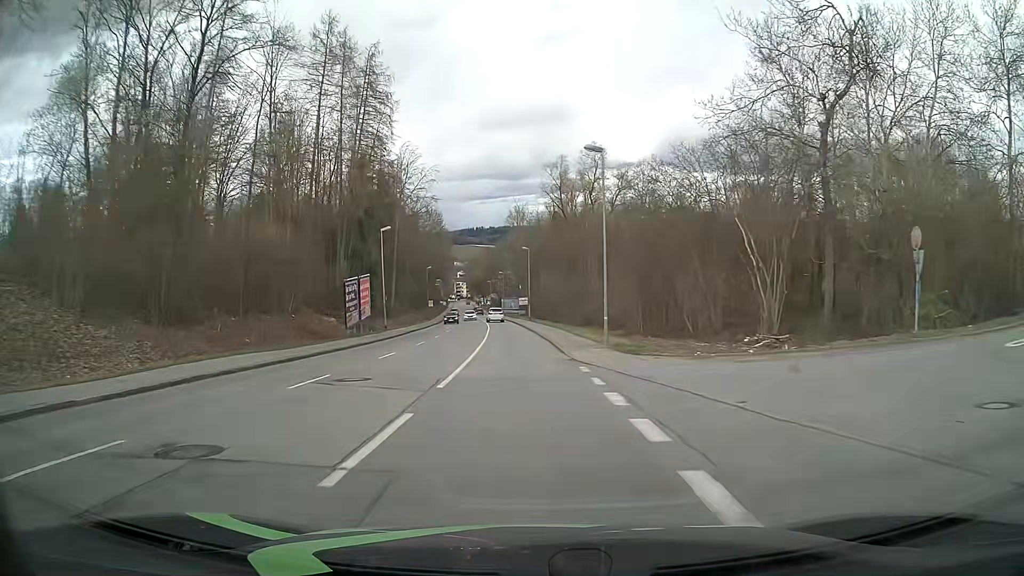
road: tertiary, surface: asphalt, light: Day
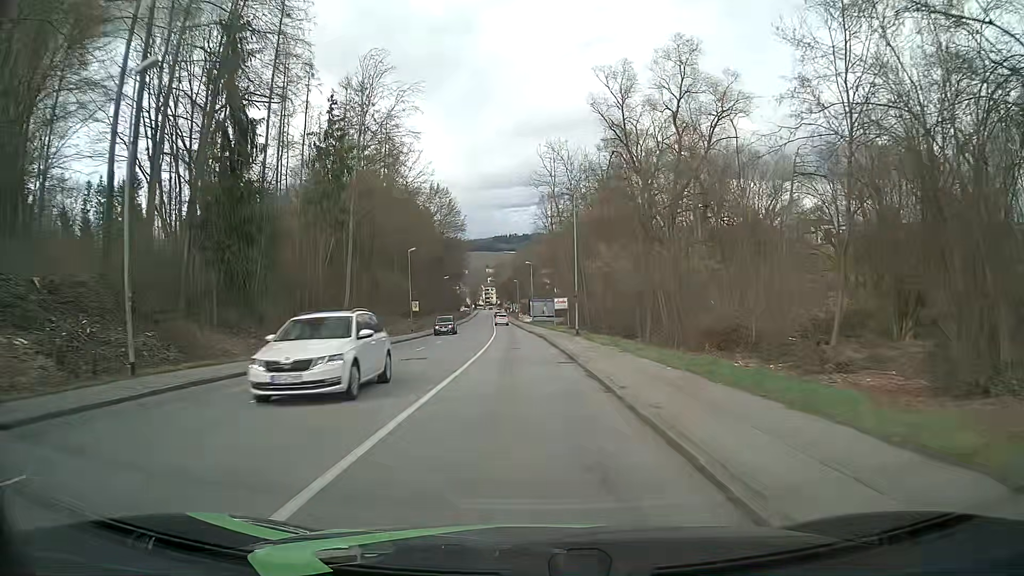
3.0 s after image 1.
(-0.9, +38.0) m; -3°
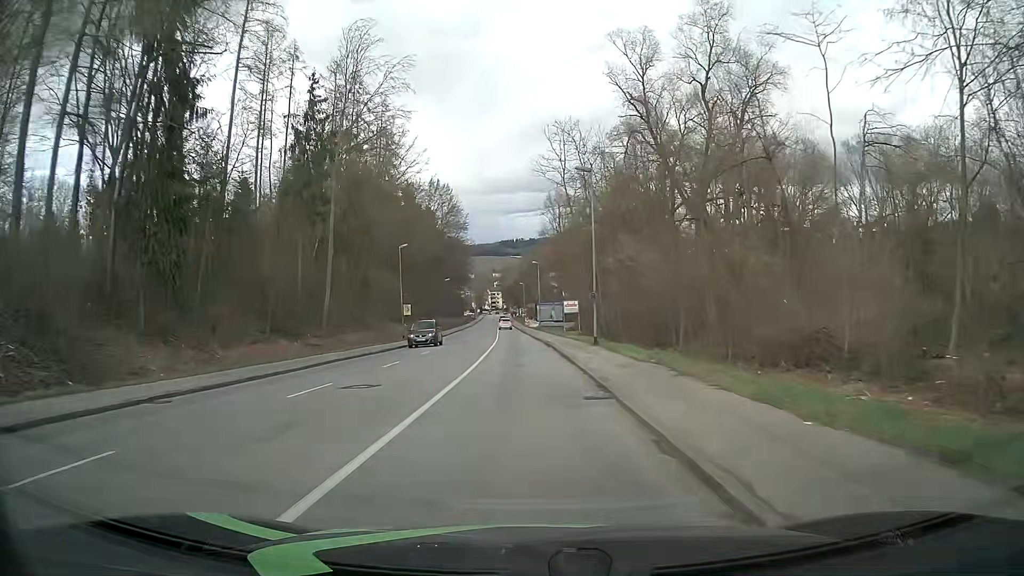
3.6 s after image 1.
(0.0, +7.6) m; 0°
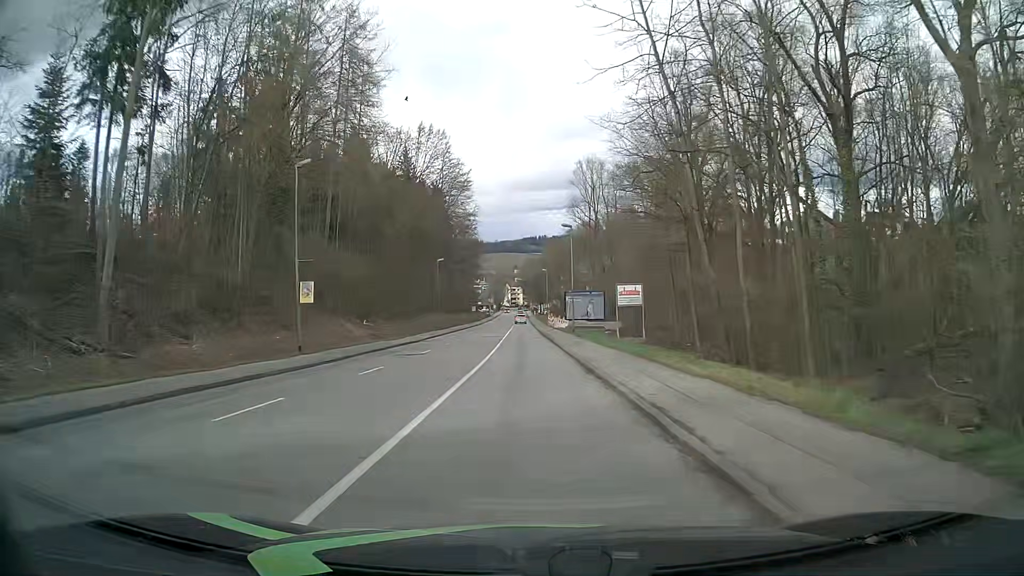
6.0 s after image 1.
(-0.9, +30.4) m; -2°
(0, +10) (0, +20) (0, +30) (-1, +40) (-1, +50) (-1, +60) (-1, +70) (-1, +80) (-2, +90) (-2, +100) m
